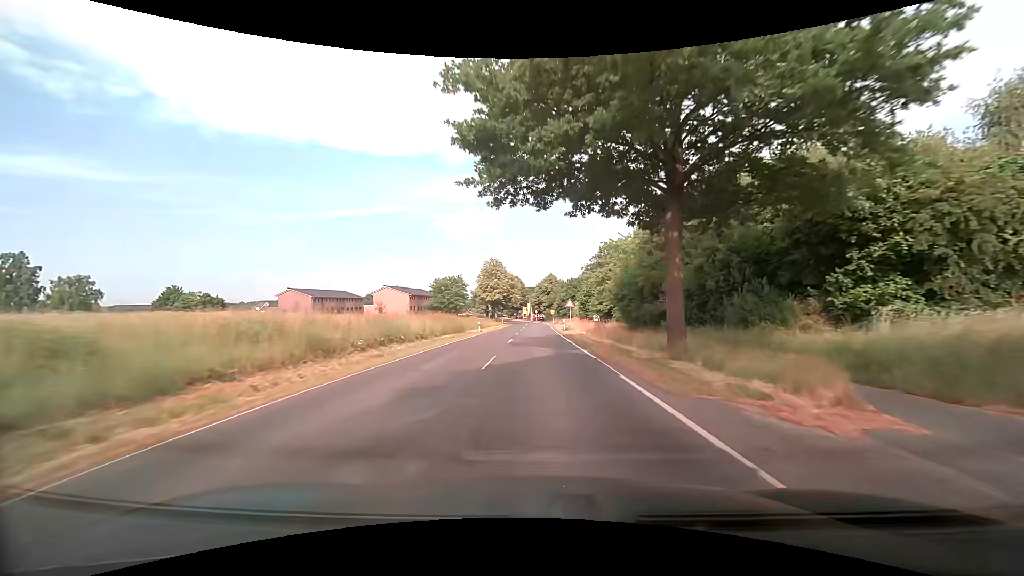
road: secondary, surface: asphalt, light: Day
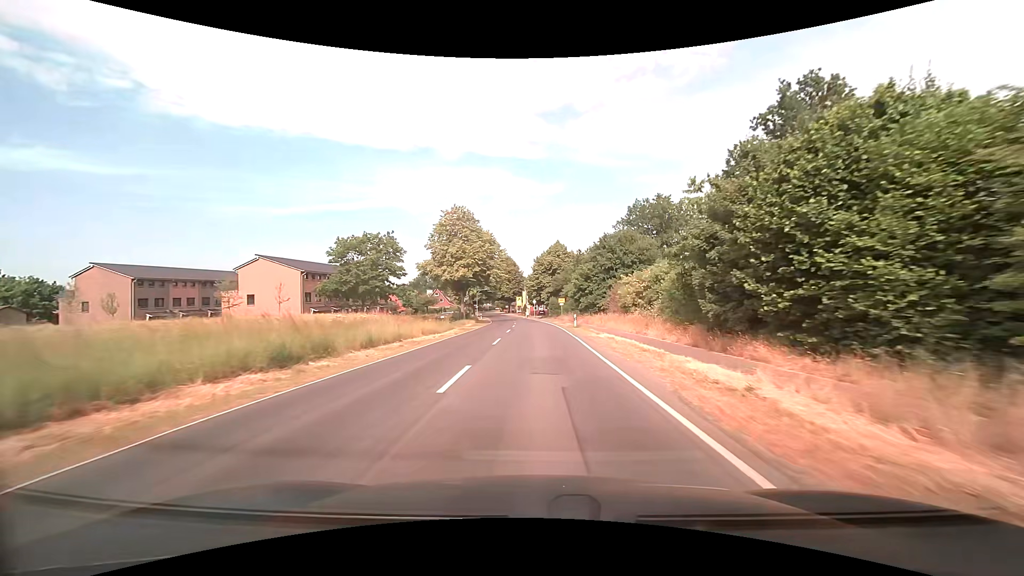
(+0.5, +51.3) m; 0°
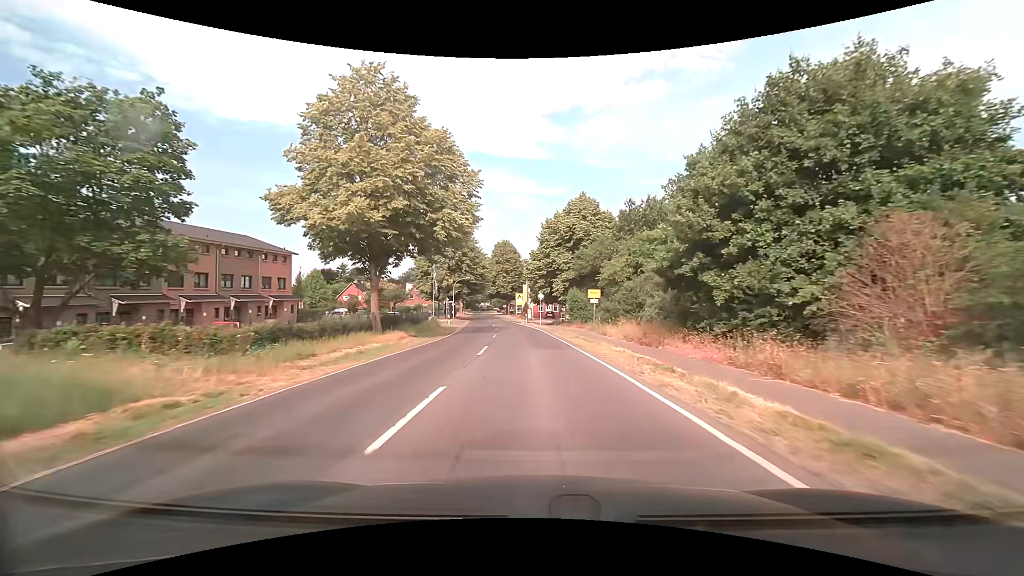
(0.0, +37.2) m; 0°
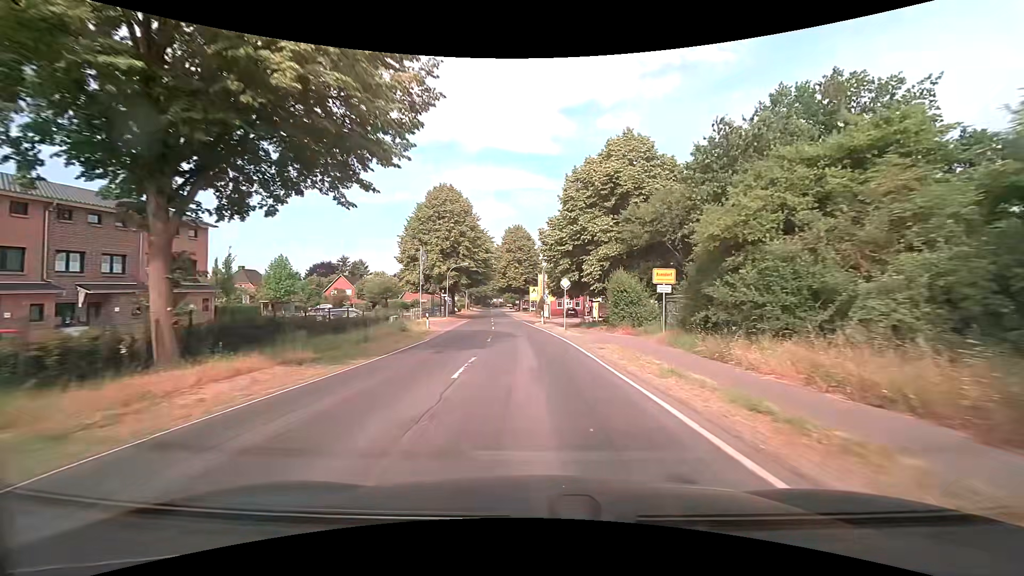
(-0.3, +17.1) m; -2°
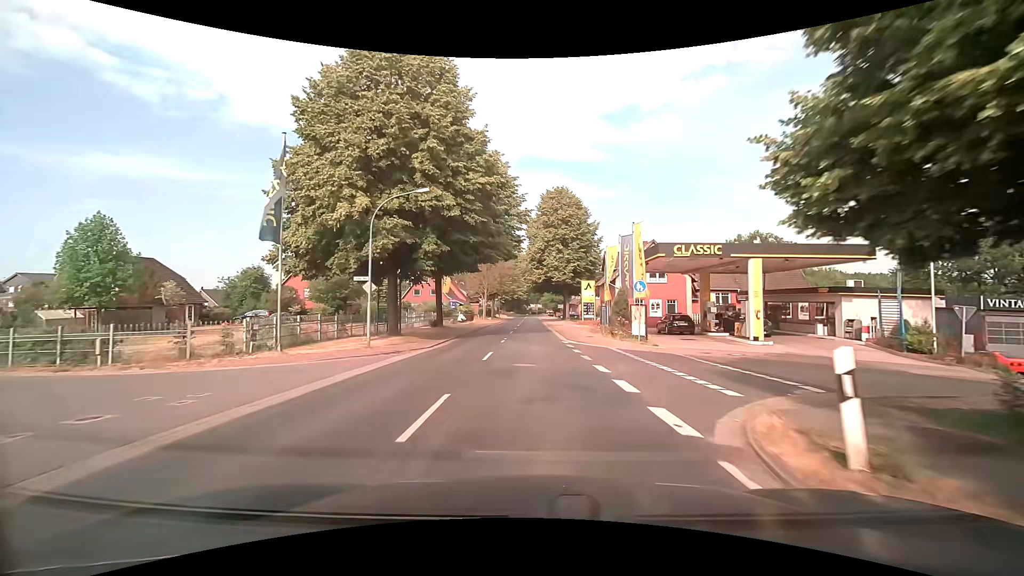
(-1.6, +36.9) m; -5°
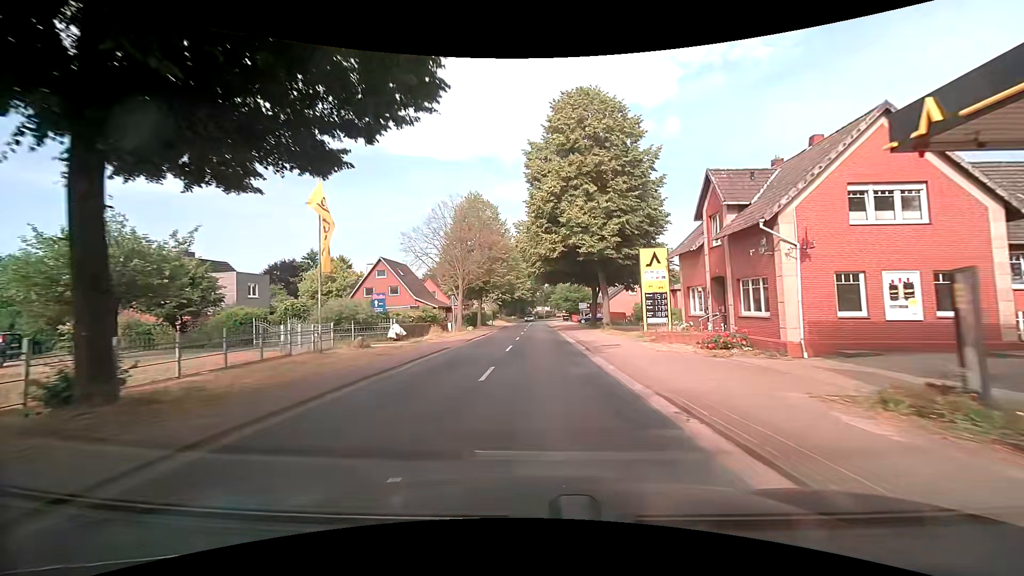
(-0.3, +31.2) m; -1°
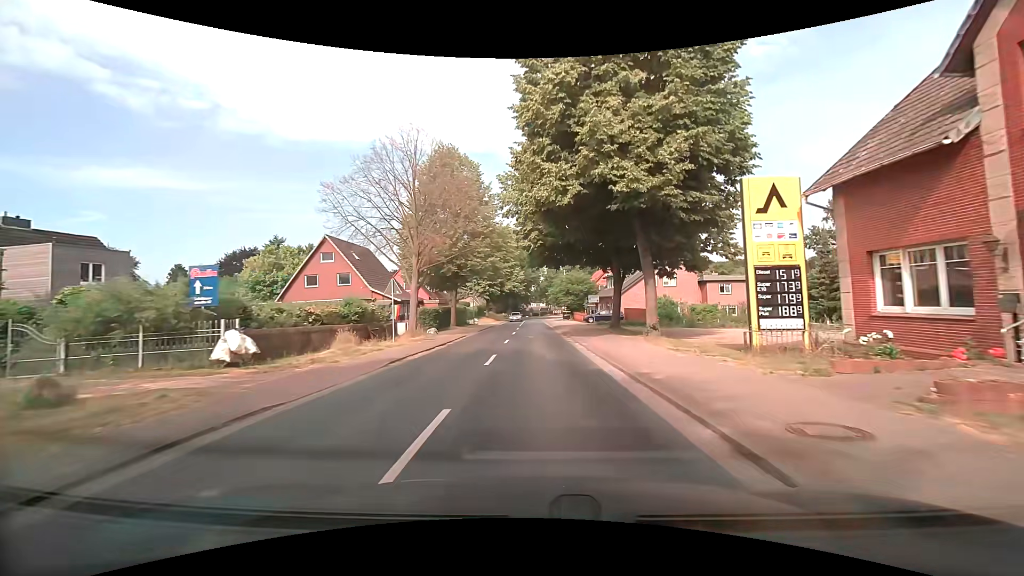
(+0.1, +15.6) m; +1°
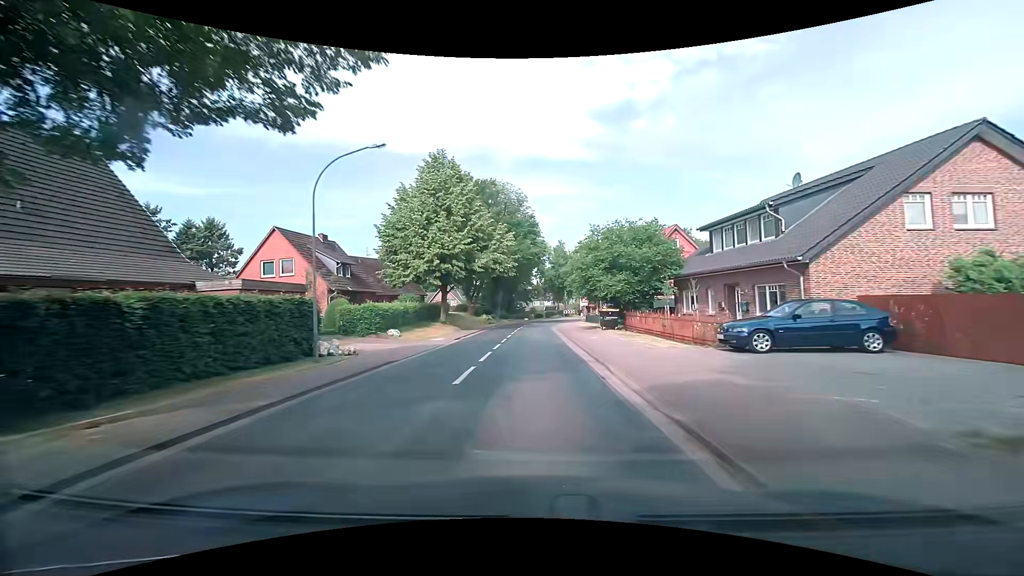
(0.0, +39.6) m; 0°
(0, +10) (0, +20) (0, +30) (0, +40) (0, +50) (+1, +60) (+3, +70) (+7, +79) (+12, +87) (+19, +95) m
